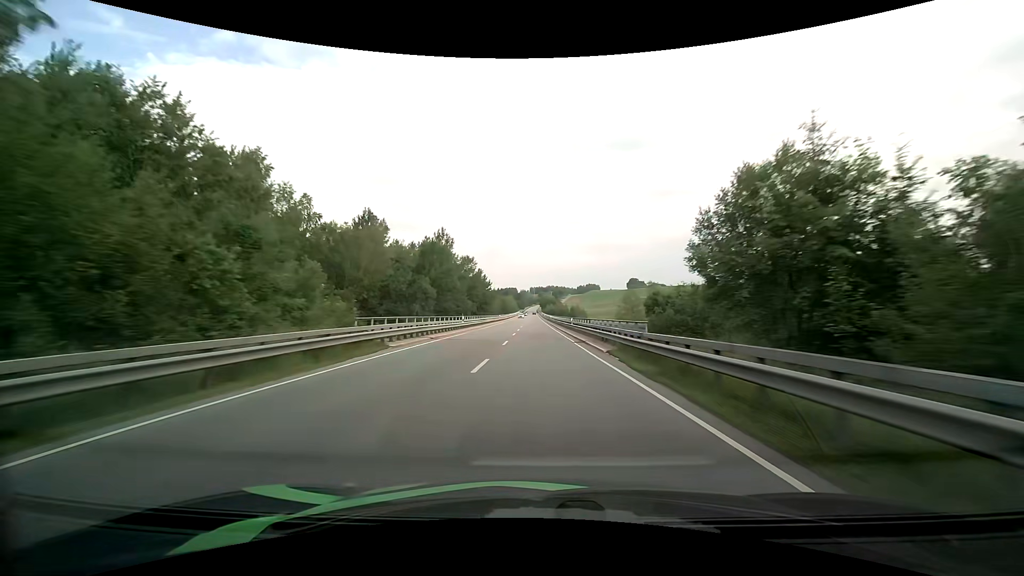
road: primary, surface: asphalt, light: Day
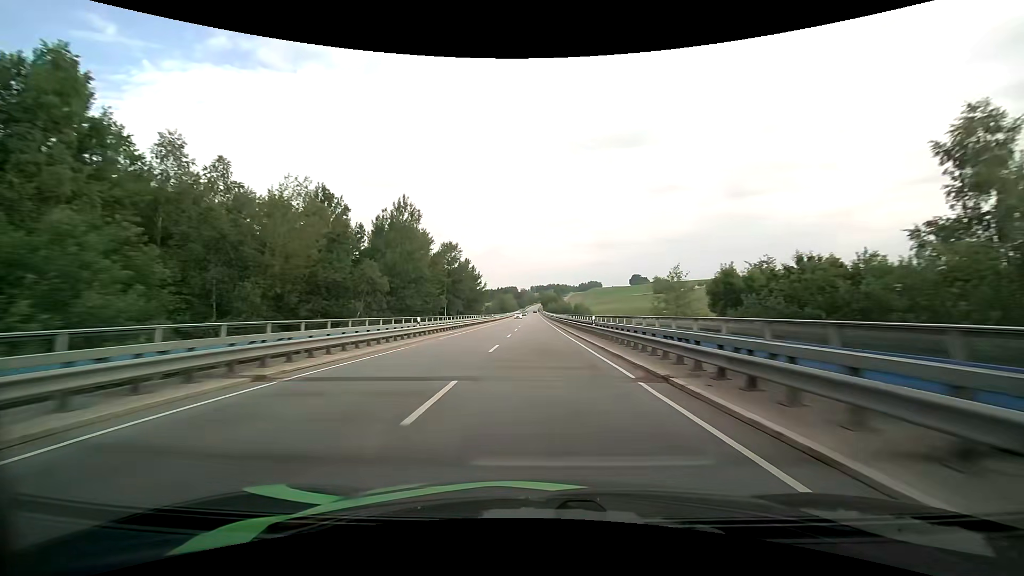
(0.0, +17.5) m; 0°
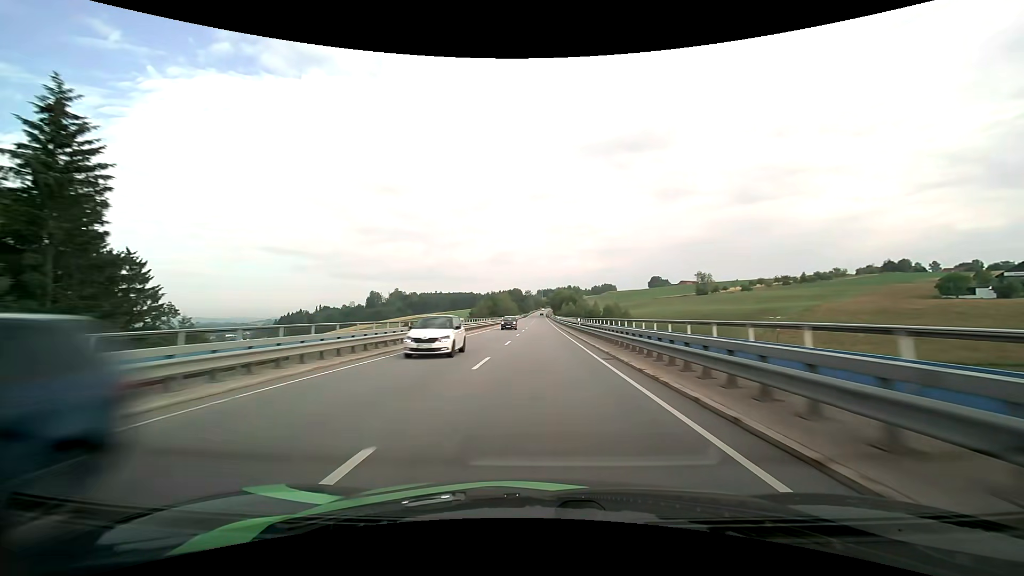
(-0.7, +87.7) m; -1°
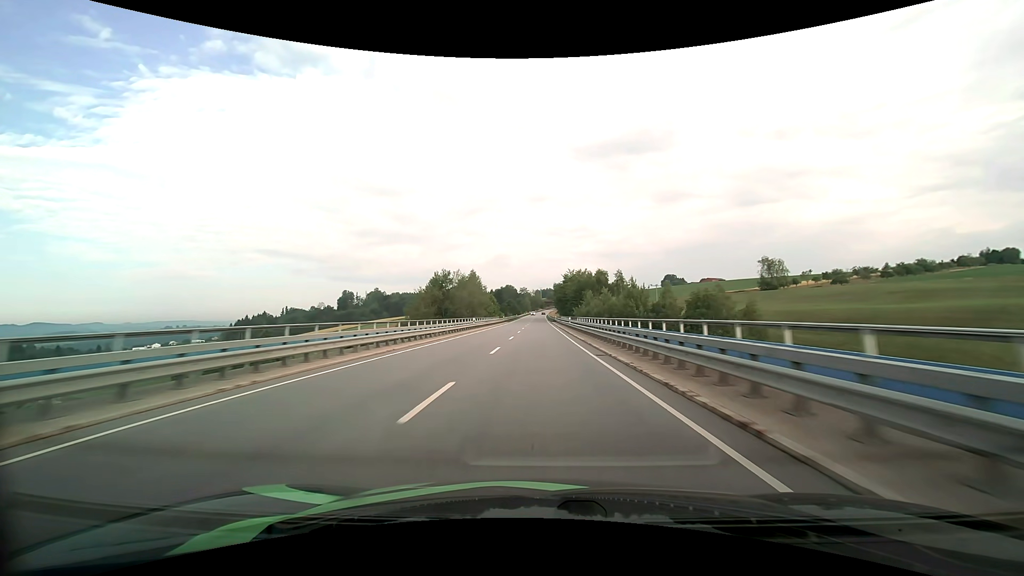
(+0.3, +89.4) m; 0°
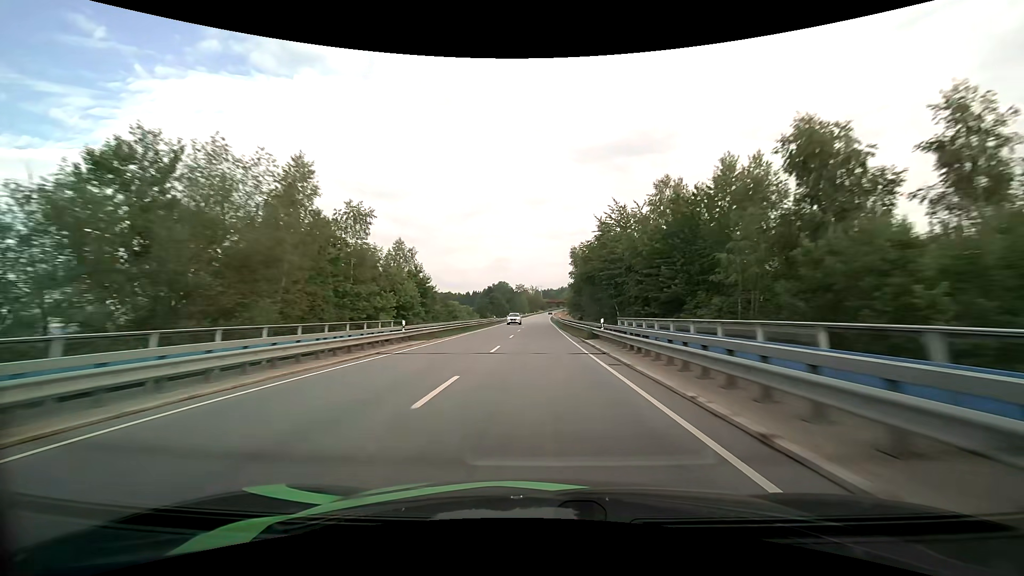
(0.0, +71.4) m; 0°
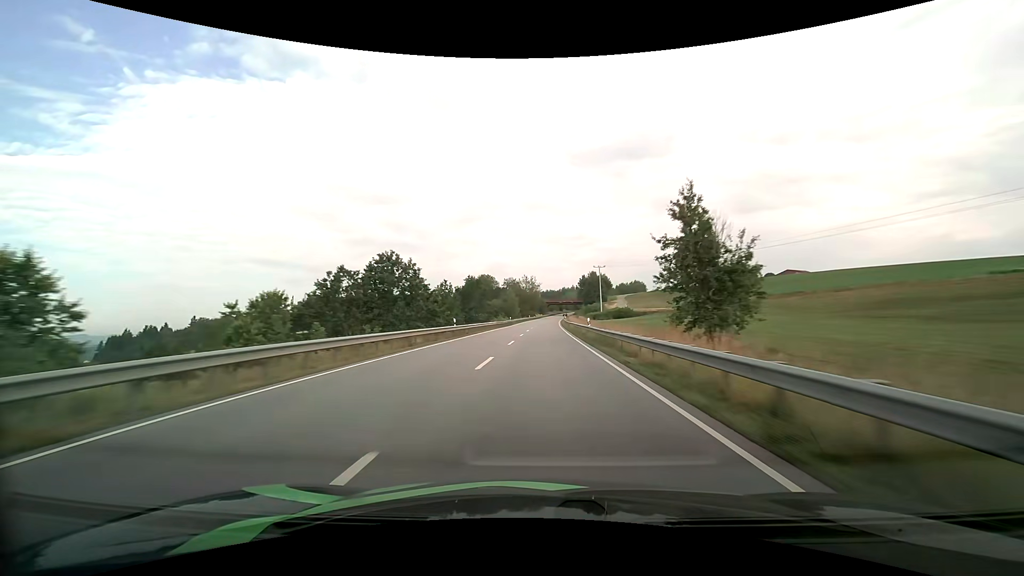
(+0.1, +89.7) m; 0°
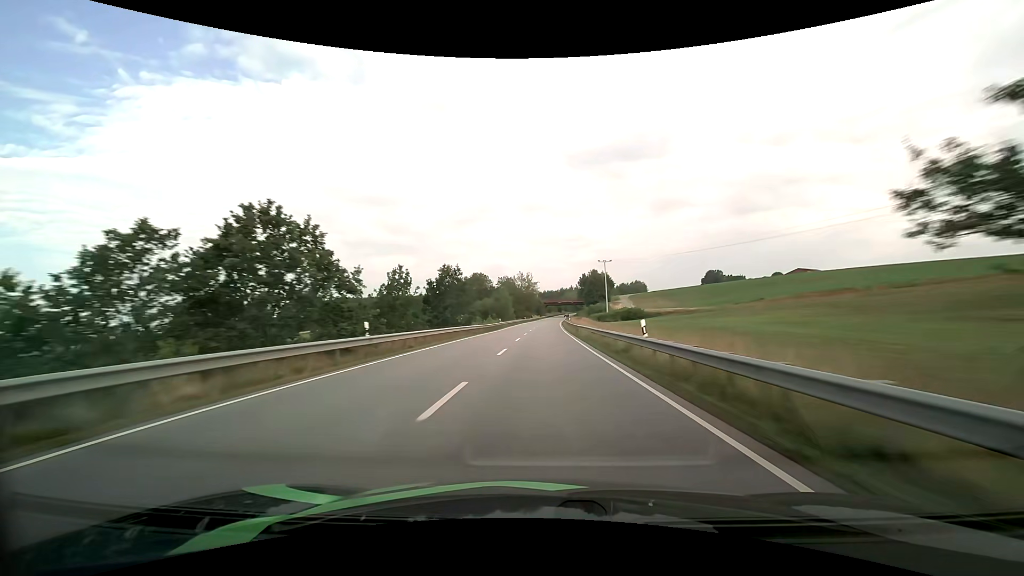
(0.0, +18.1) m; 0°
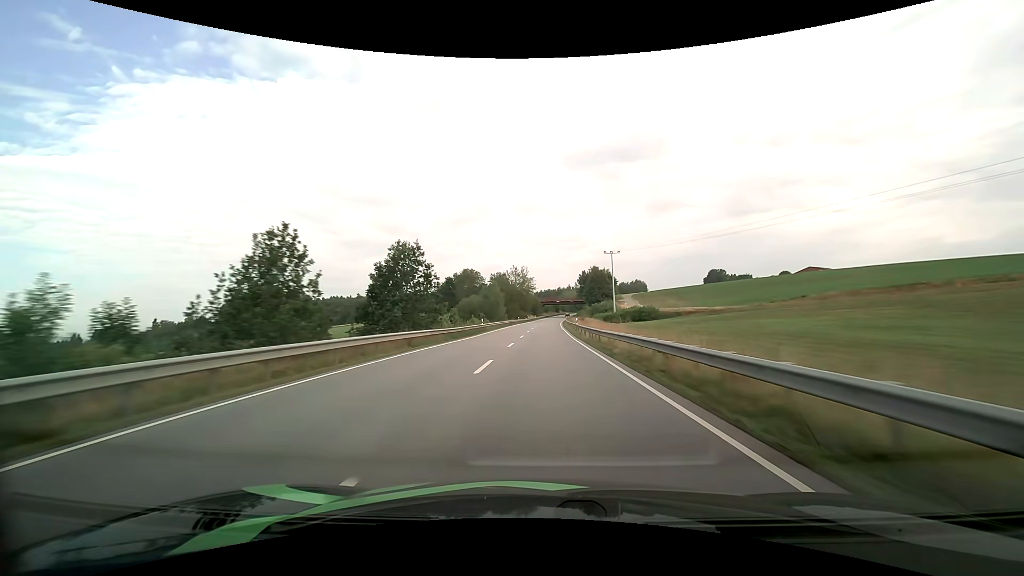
(+0.1, +18.1) m; 0°
(0, +10) (0, +20) (0, +30) (0, +40) (+1, +50) (+1, +60) (+1, +70) (+1, +80) (+2, +90) (+2, +100) m
